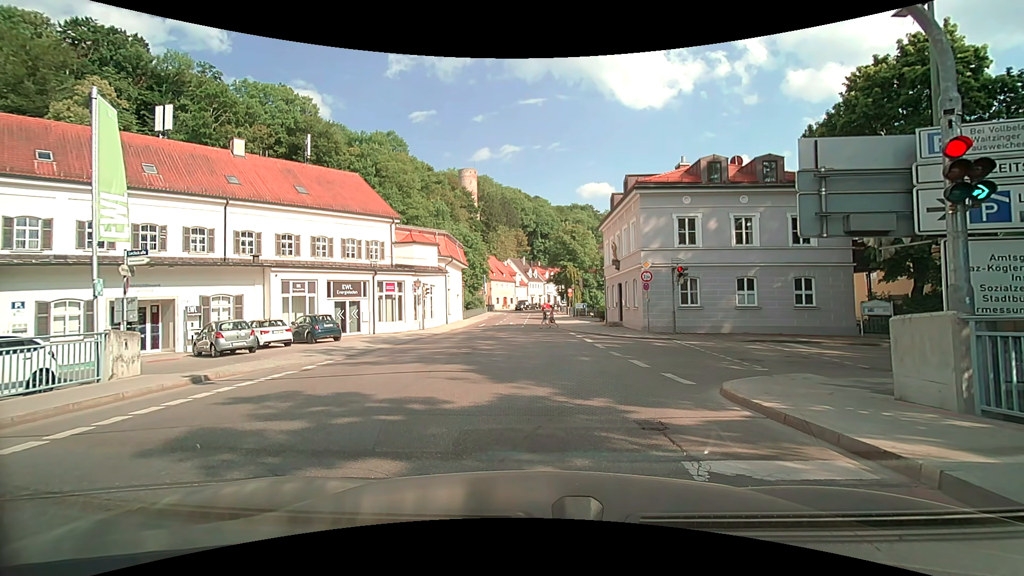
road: residential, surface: asphalt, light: Day
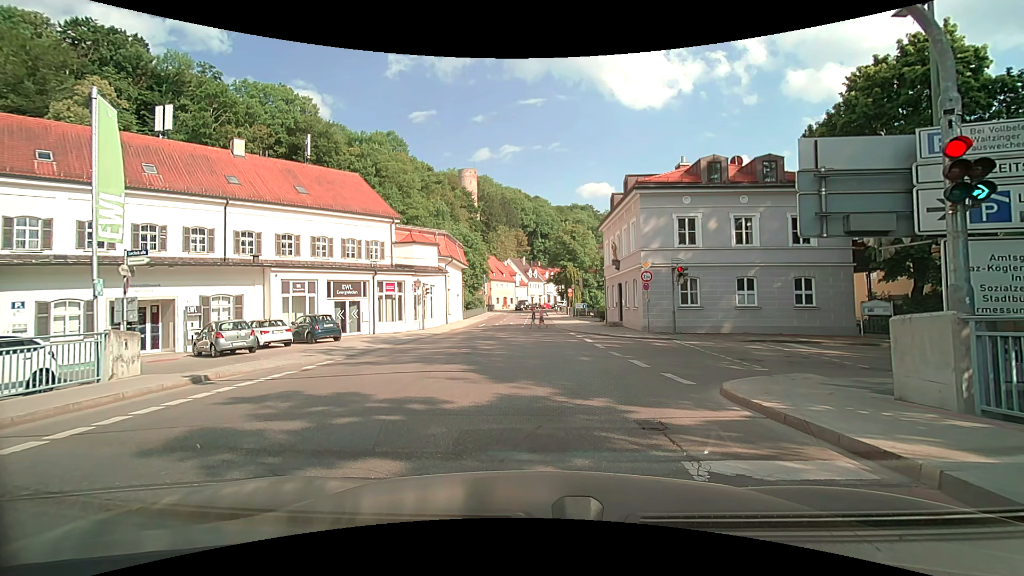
(0.0, 0.0) m; 0°
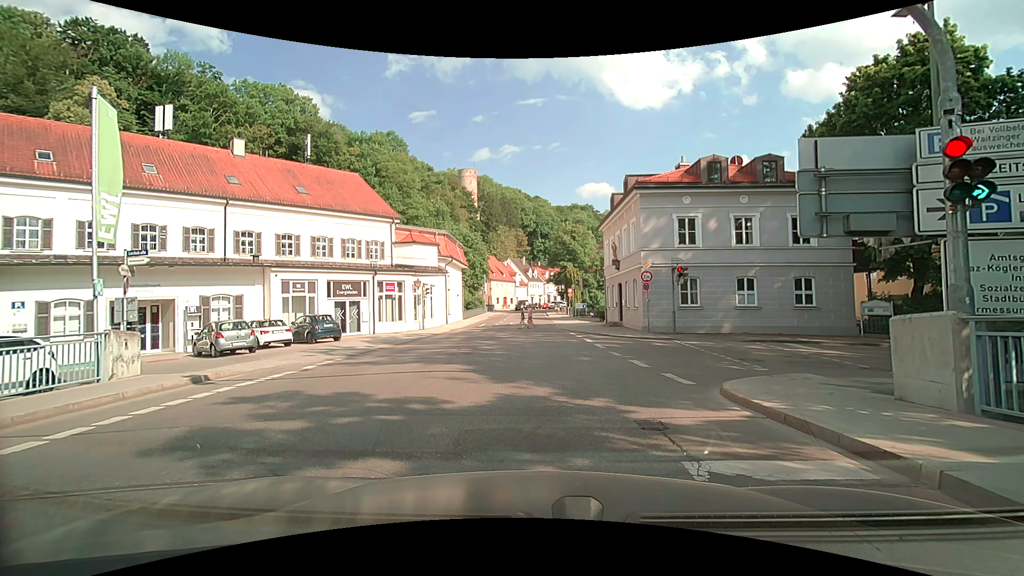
(0.0, 0.0) m; 0°
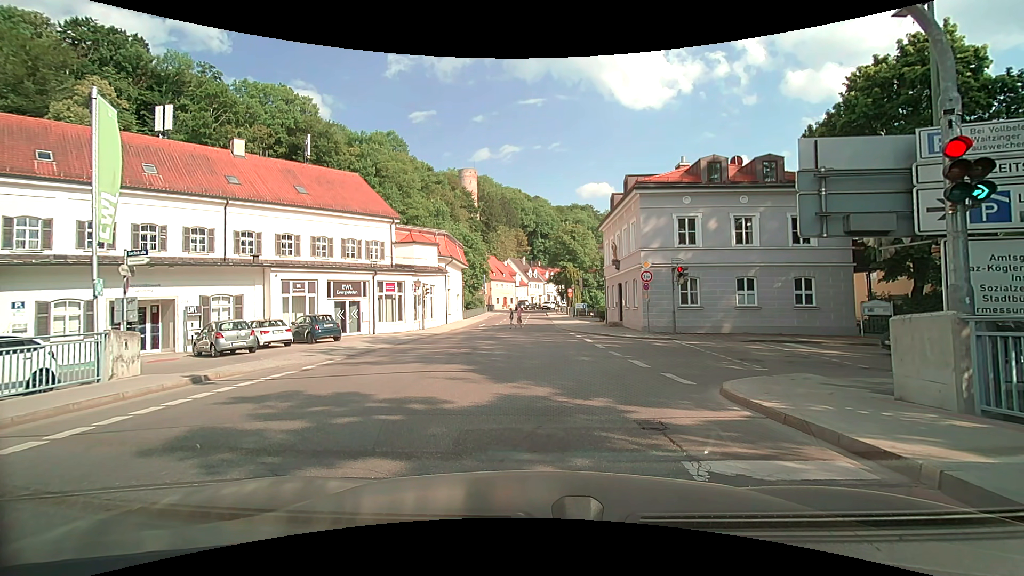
(0.0, 0.0) m; 0°
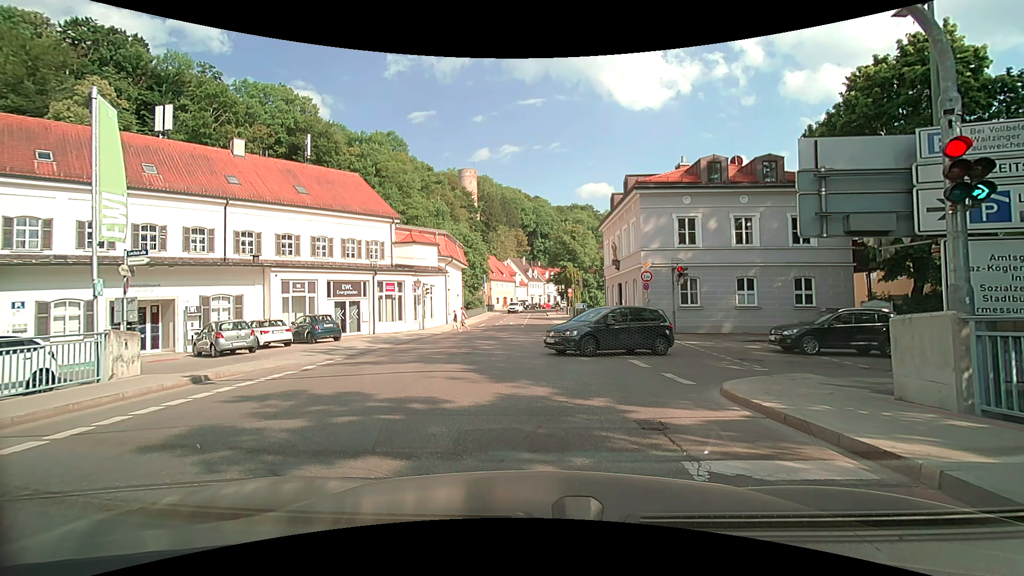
(0.0, 0.0) m; 0°
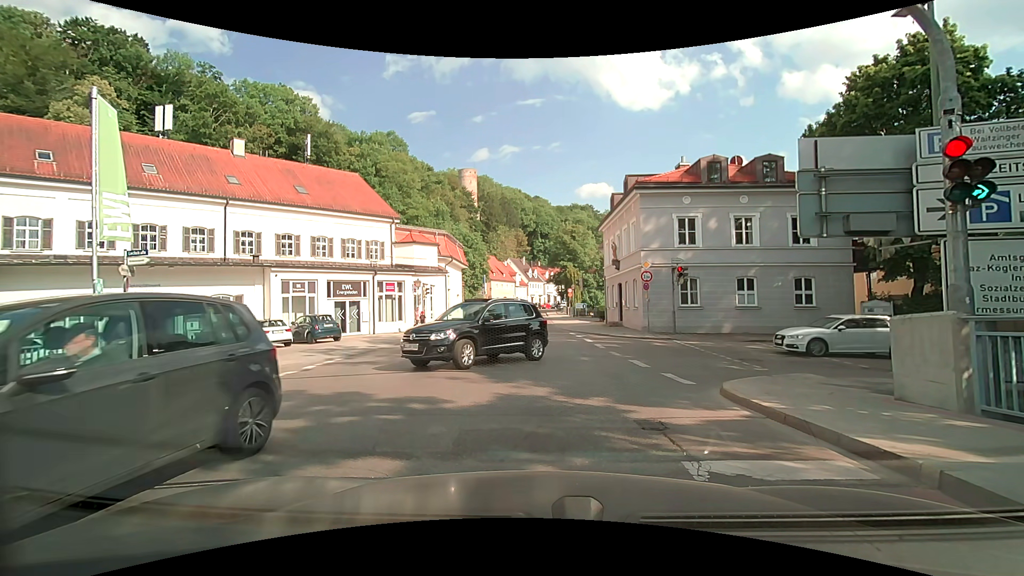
(0.0, 0.0) m; 0°
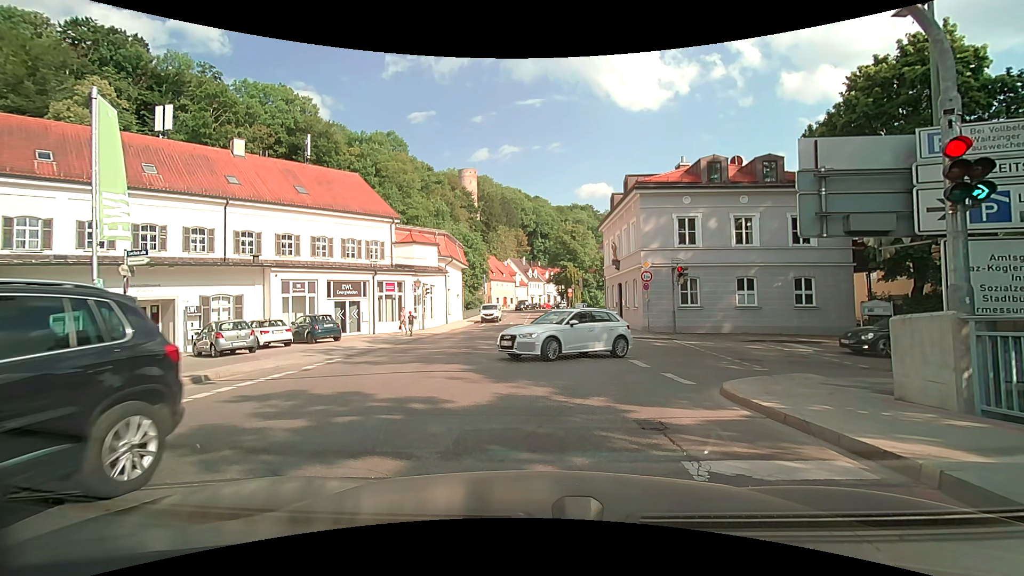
(0.0, 0.0) m; 0°
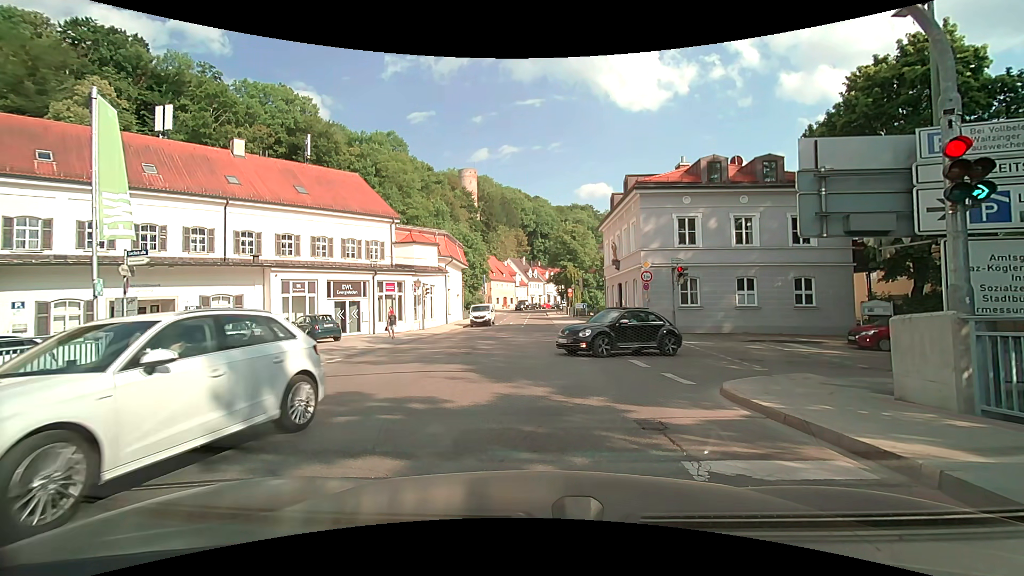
(0.0, 0.0) m; 0°
(0, +10) (0, +20) (0, +30) (+1, +40) (+1, +50) (+1, +60) (+1, +70) (+1, +80) (+2, +90) (+3, +100) m
